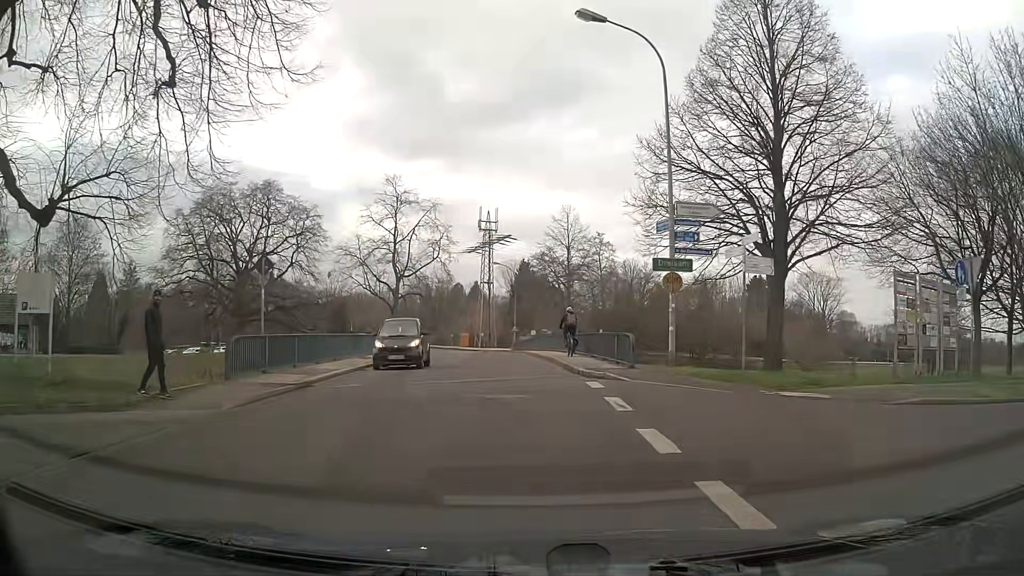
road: tertiary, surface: asphalt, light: Day
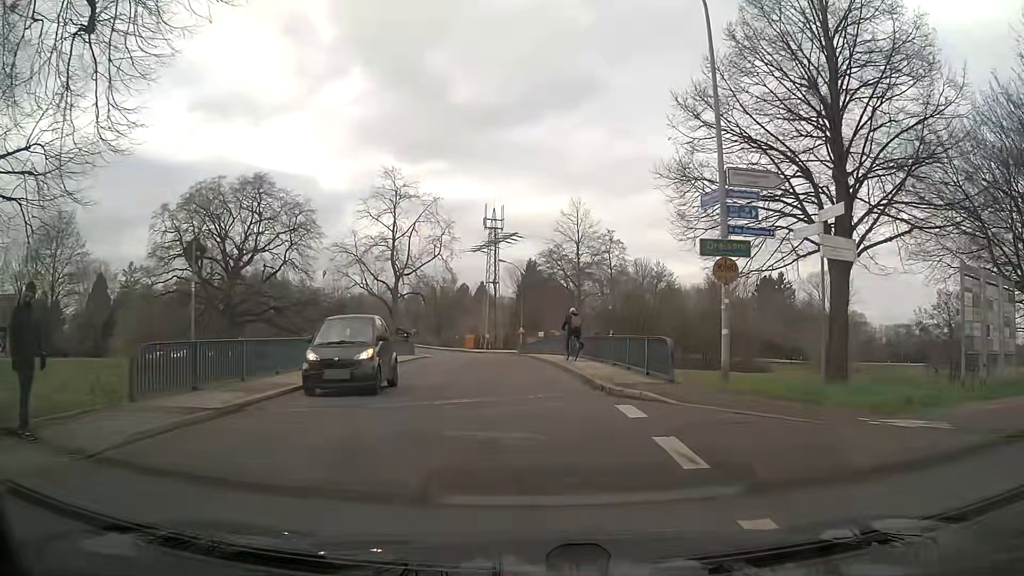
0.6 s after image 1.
(0.0, +4.0) m; 0°
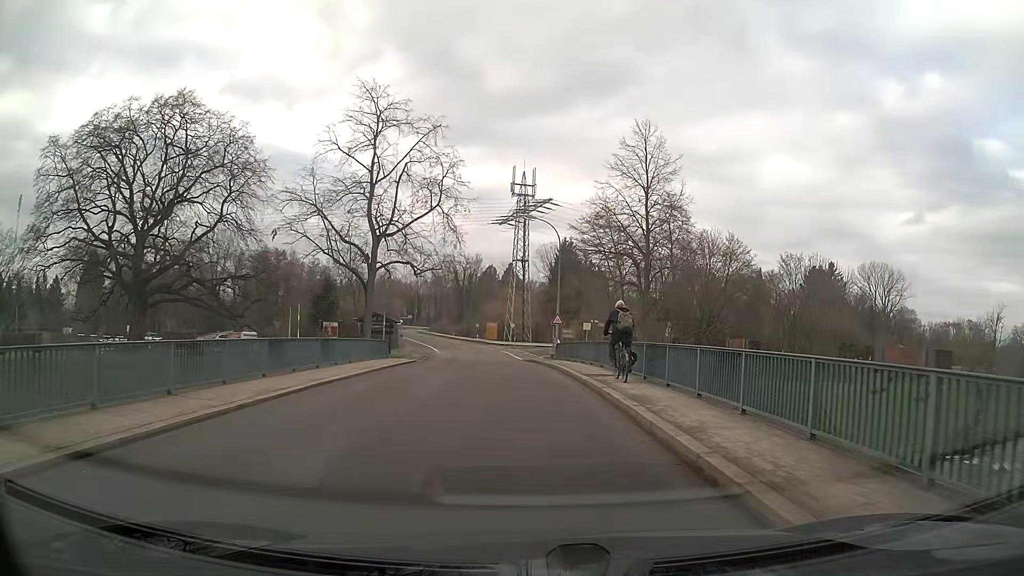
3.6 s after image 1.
(-0.5, +20.9) m; -2°
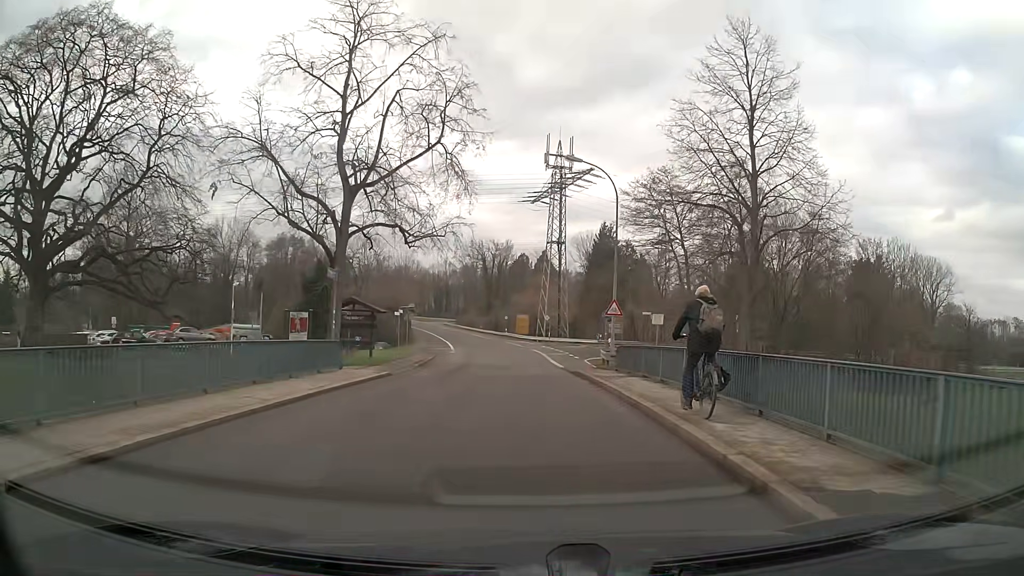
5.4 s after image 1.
(-0.5, +14.1) m; -4°
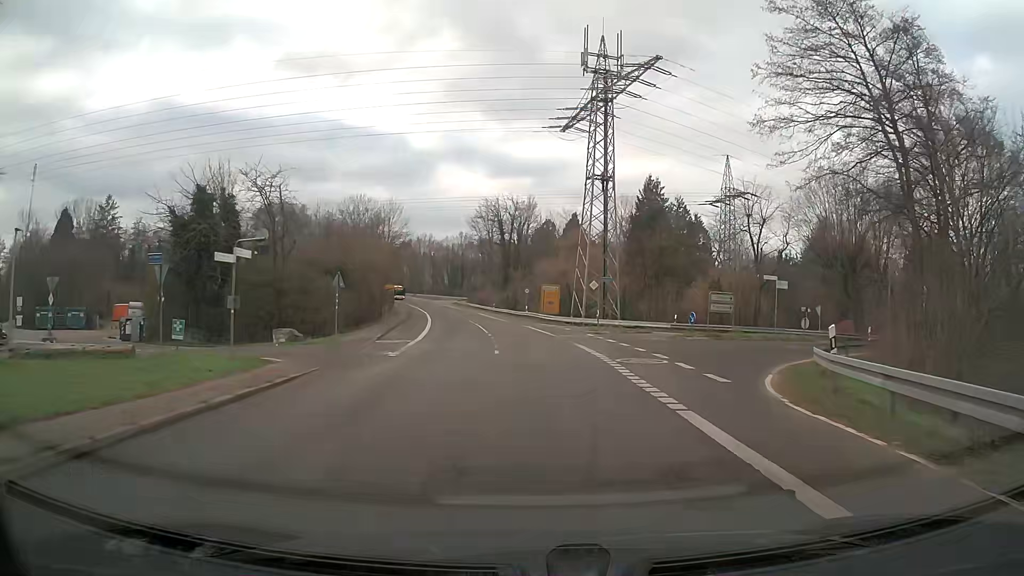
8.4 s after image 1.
(-0.3, +28.3) m; -1°
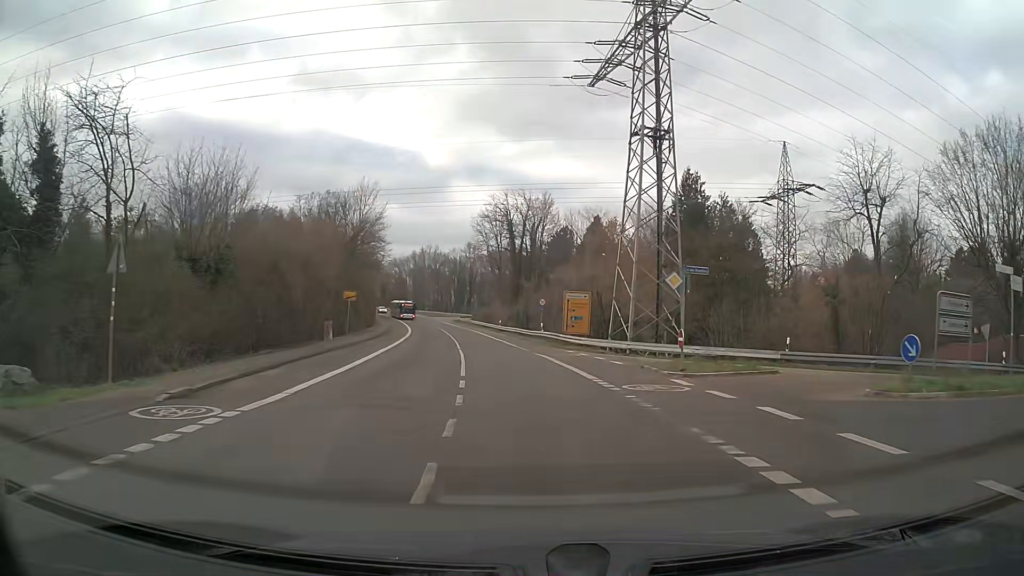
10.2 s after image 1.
(-0.2, +19.2) m; -1°
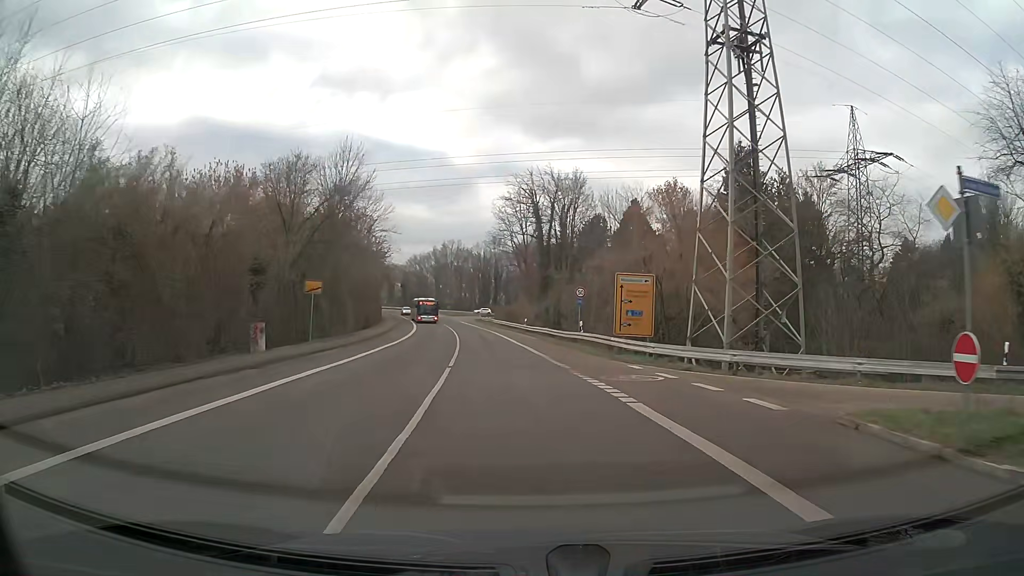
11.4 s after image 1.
(-0.1, +13.4) m; -2°
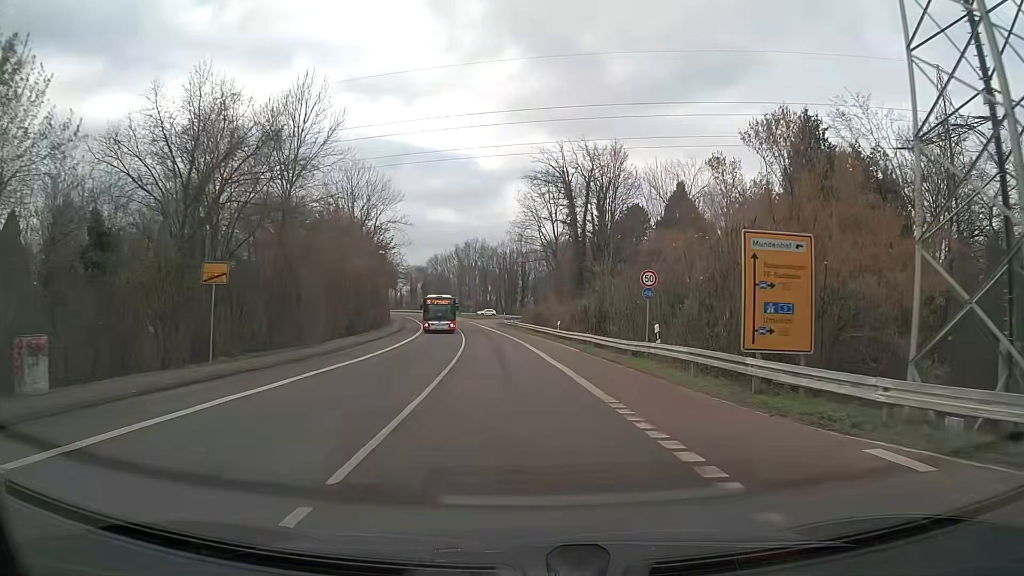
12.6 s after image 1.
(-0.3, +13.9) m; -3°
(0, +10) (0, +20) (-1, +30) (-2, +40) (-3, +50) (-4, +60) (-5, +70) (-7, +80) (-8, +89) (-10, +99) m
